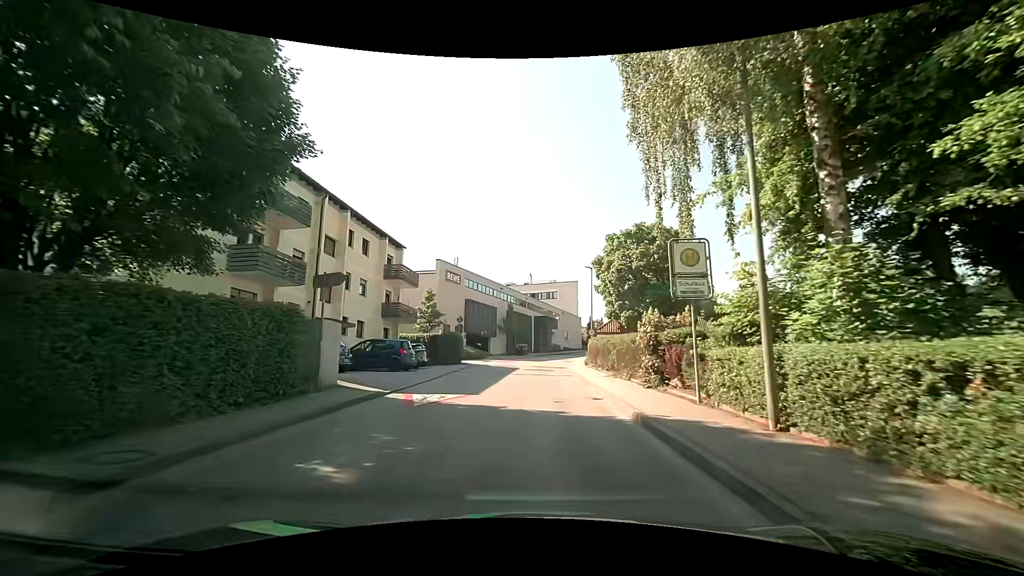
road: unclassified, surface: asphalt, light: Day
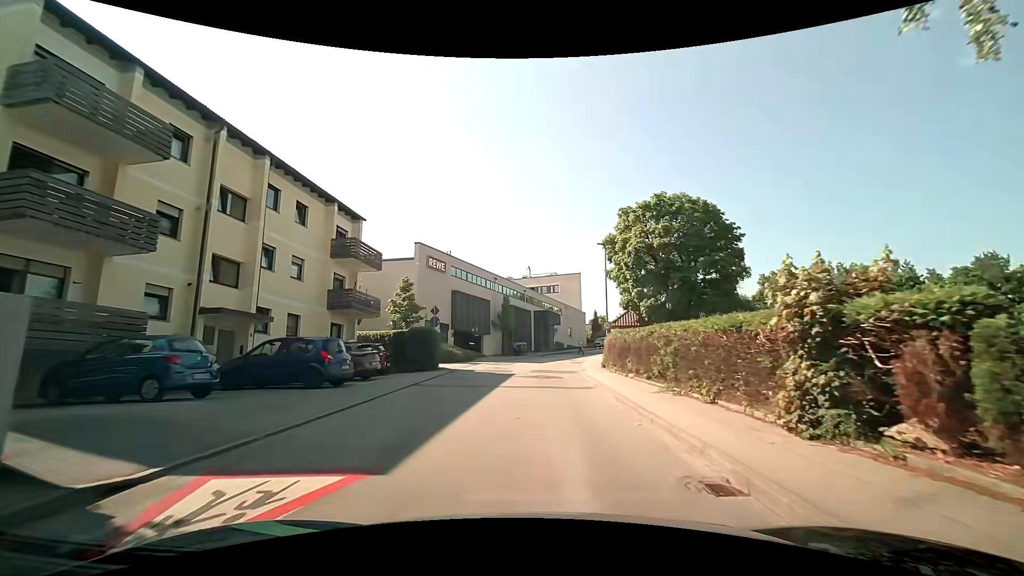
(+0.1, +9.0) m; 0°
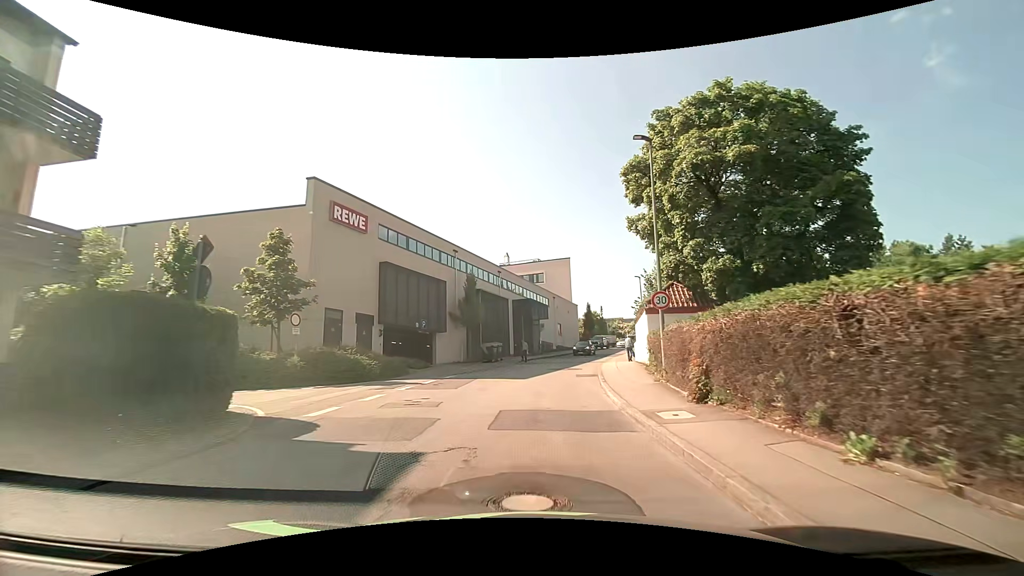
(+0.5, +18.1) m; +2°
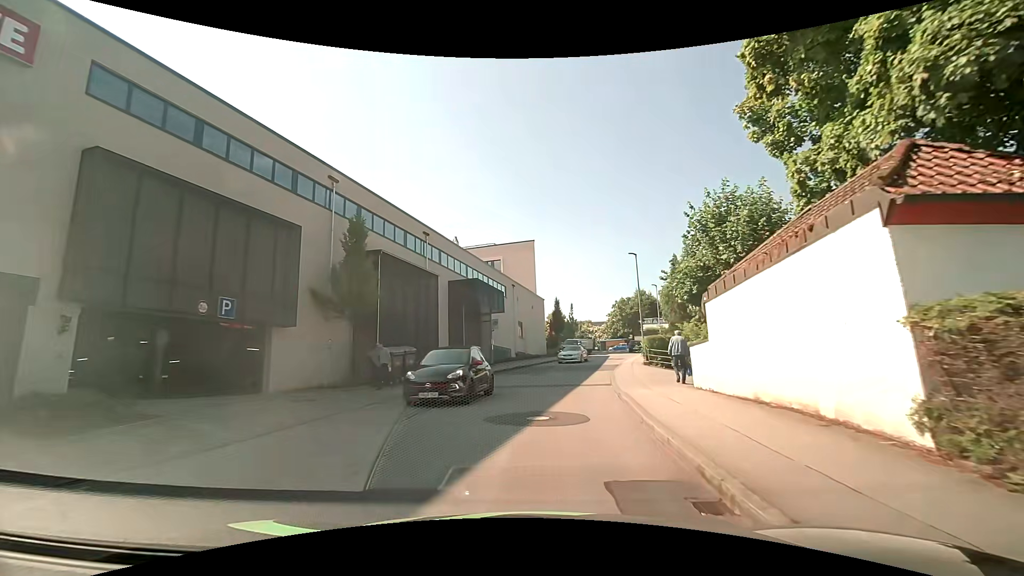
(+0.8, +17.9) m; +5°
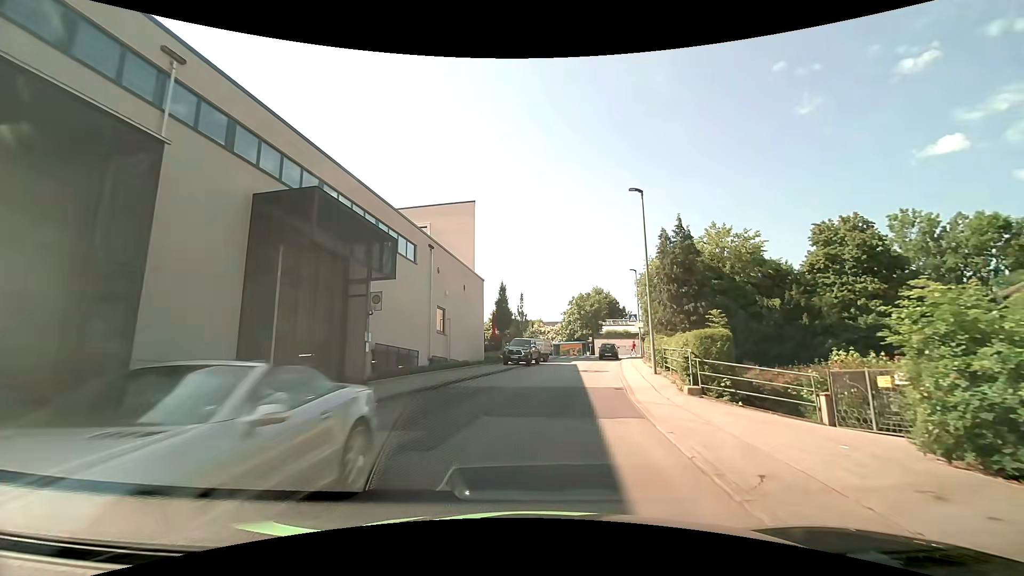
(+0.9, +17.7) m; +7°
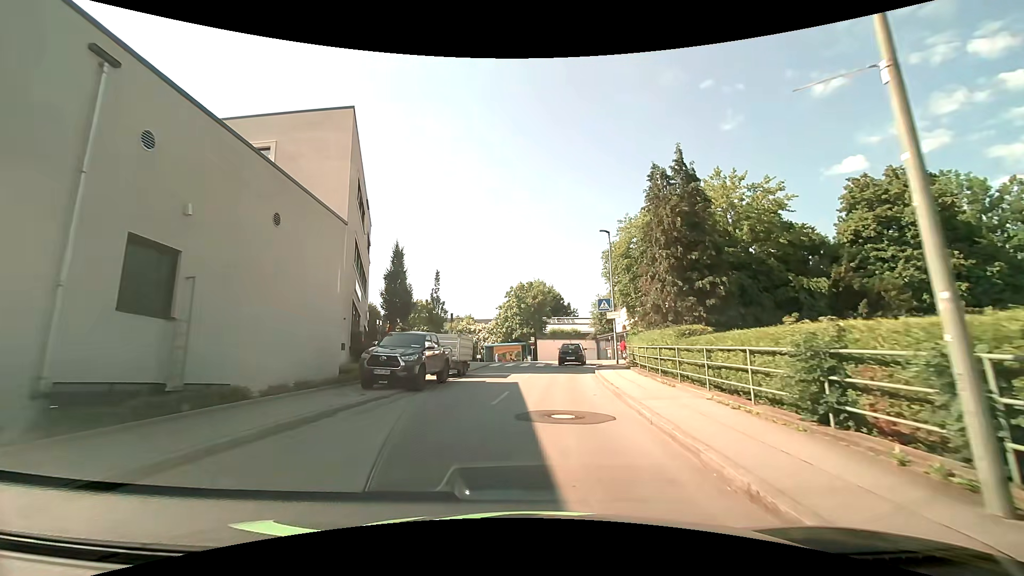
(+0.8, +17.8) m; +6°
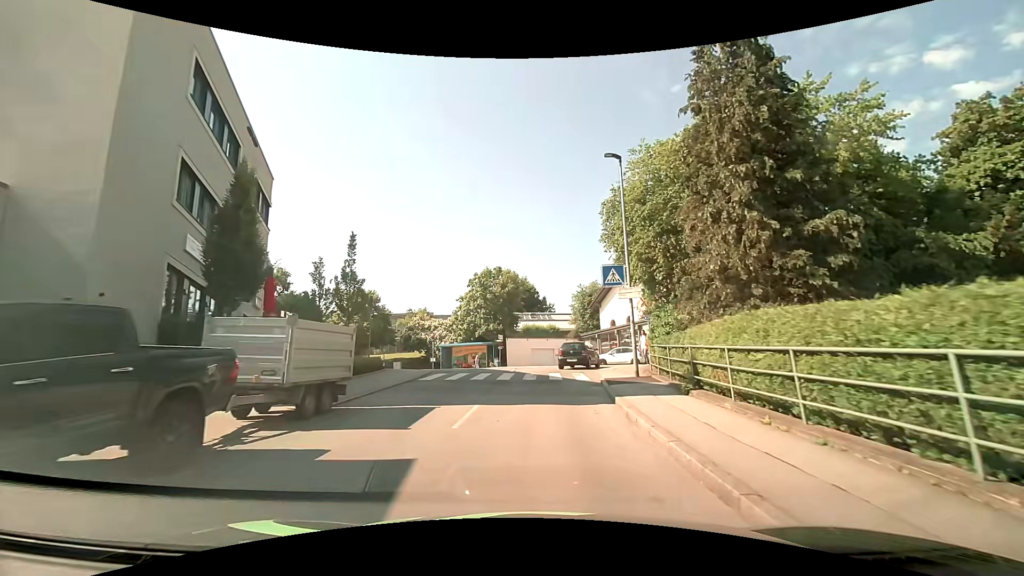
(+0.5, +12.6) m; +3°
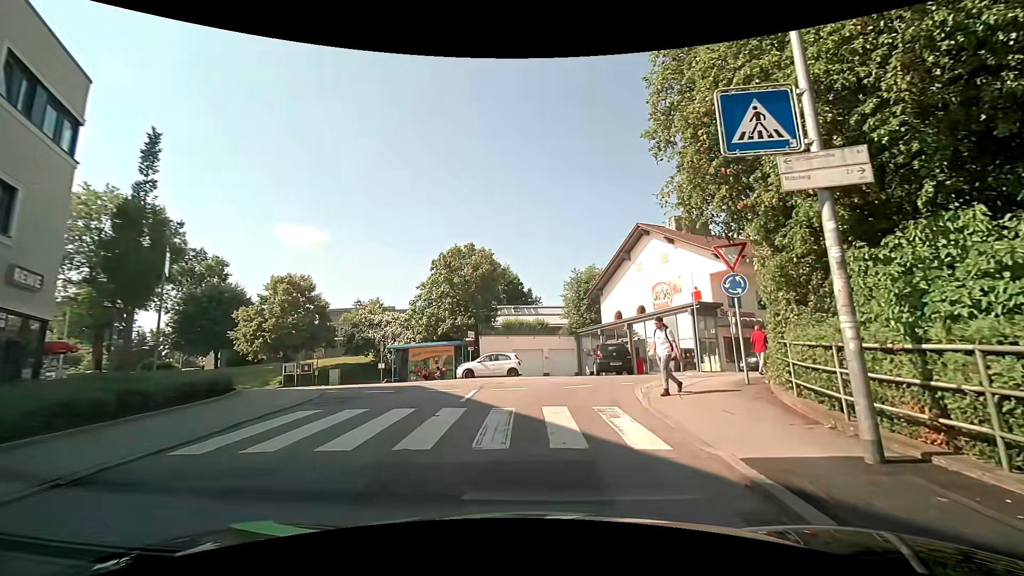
(+0.1, +11.9) m; +2°
